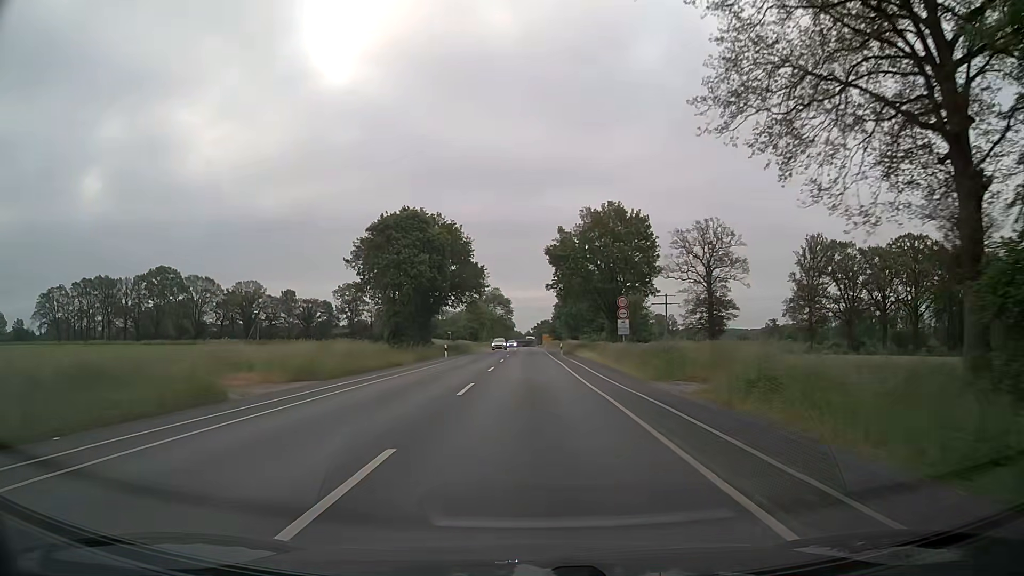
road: secondary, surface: asphalt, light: Day
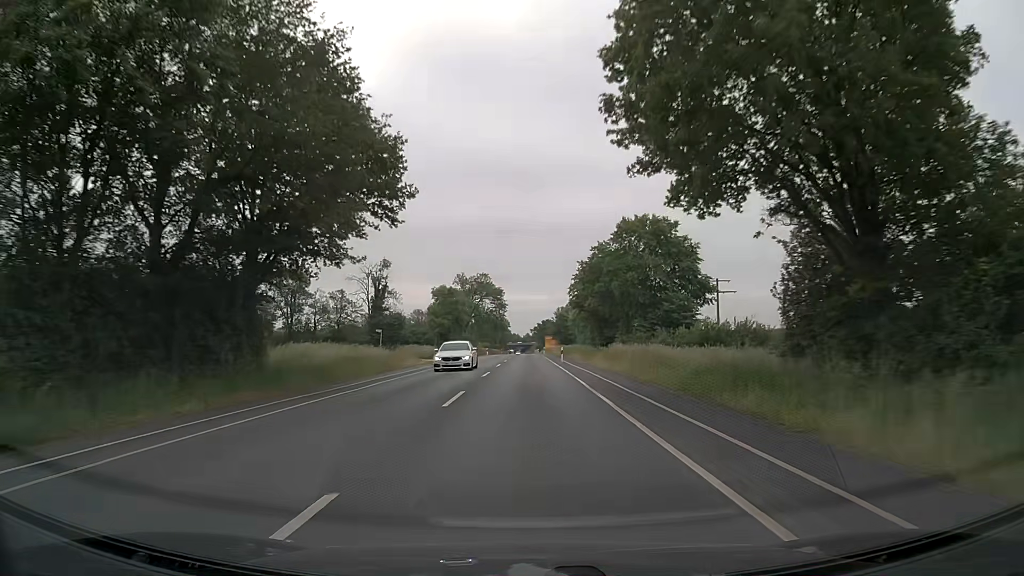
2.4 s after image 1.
(+0.2, +50.8) m; 0°
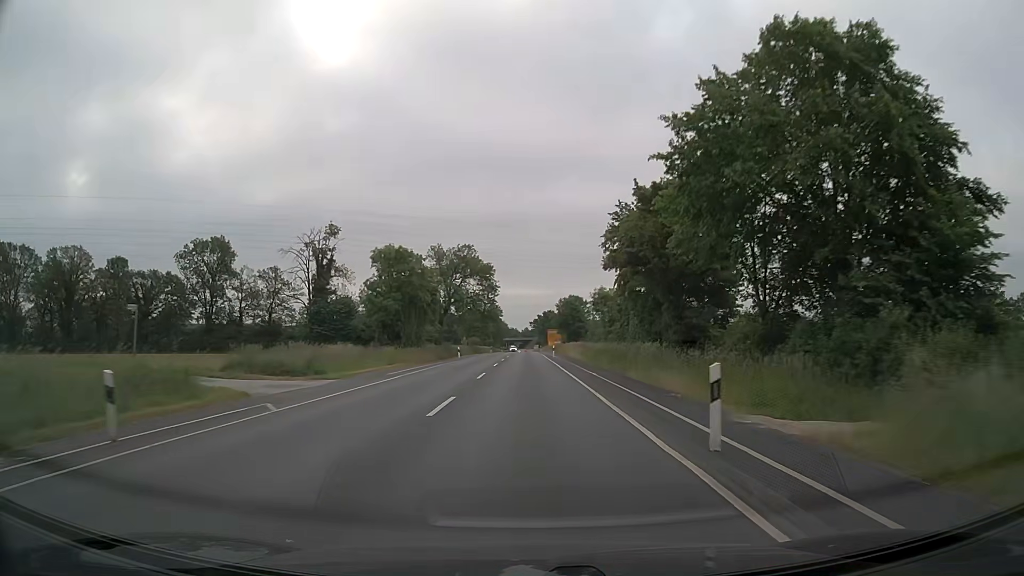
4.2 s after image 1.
(+0.1, +38.1) m; 0°
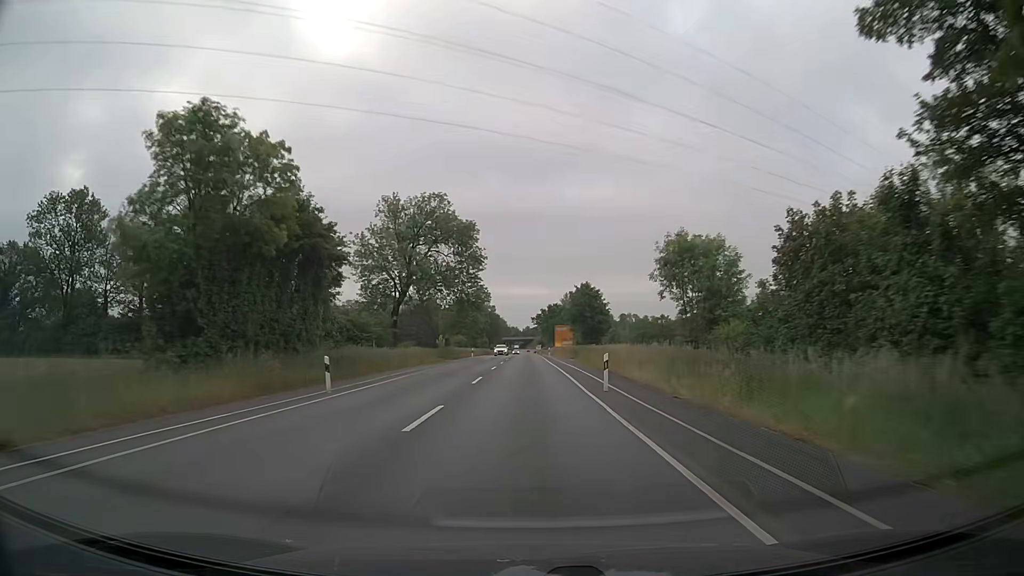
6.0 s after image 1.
(-0.1, +38.2) m; 0°
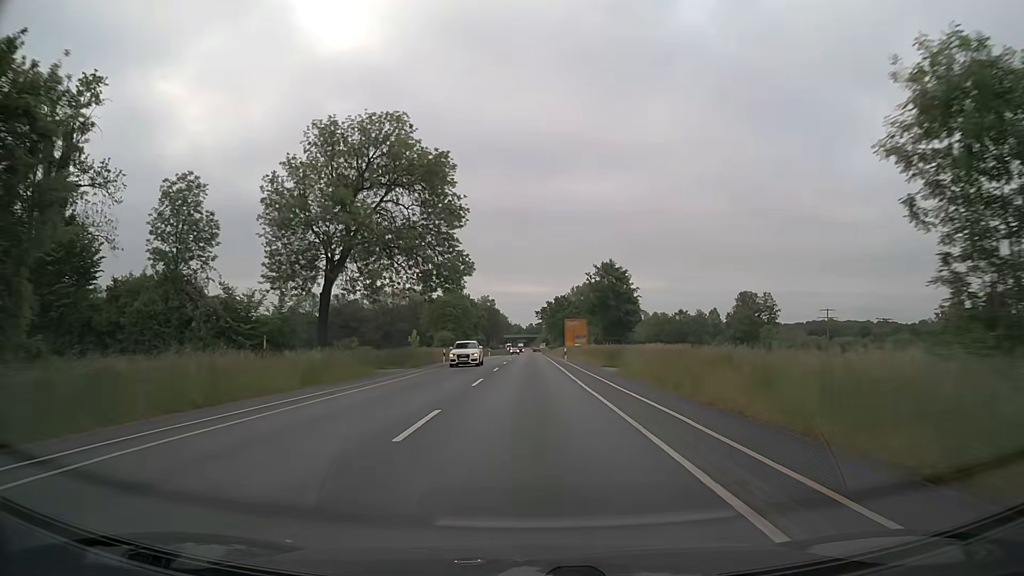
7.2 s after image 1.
(-0.1, +25.5) m; 0°
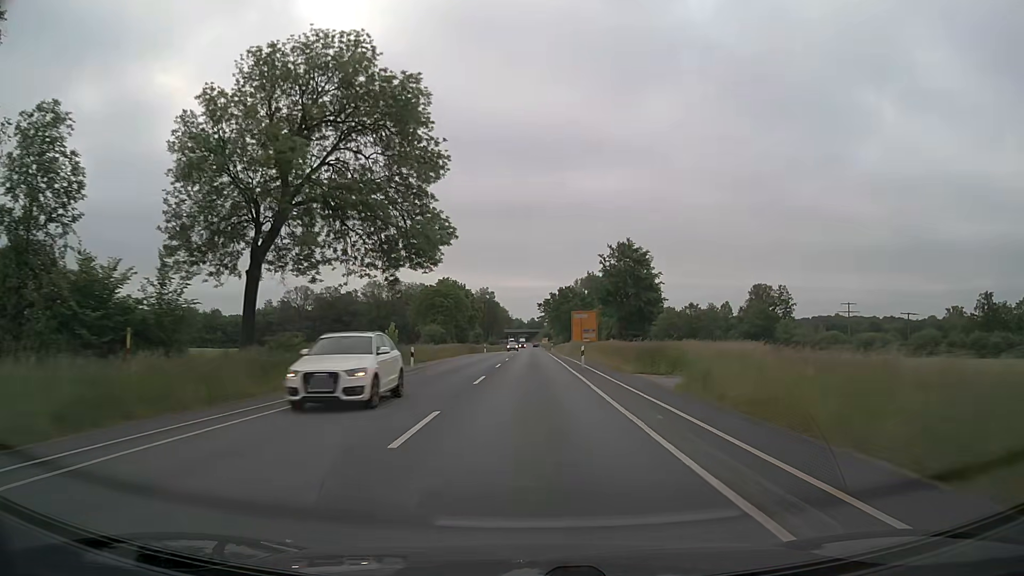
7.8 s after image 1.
(-0.1, +12.8) m; 0°
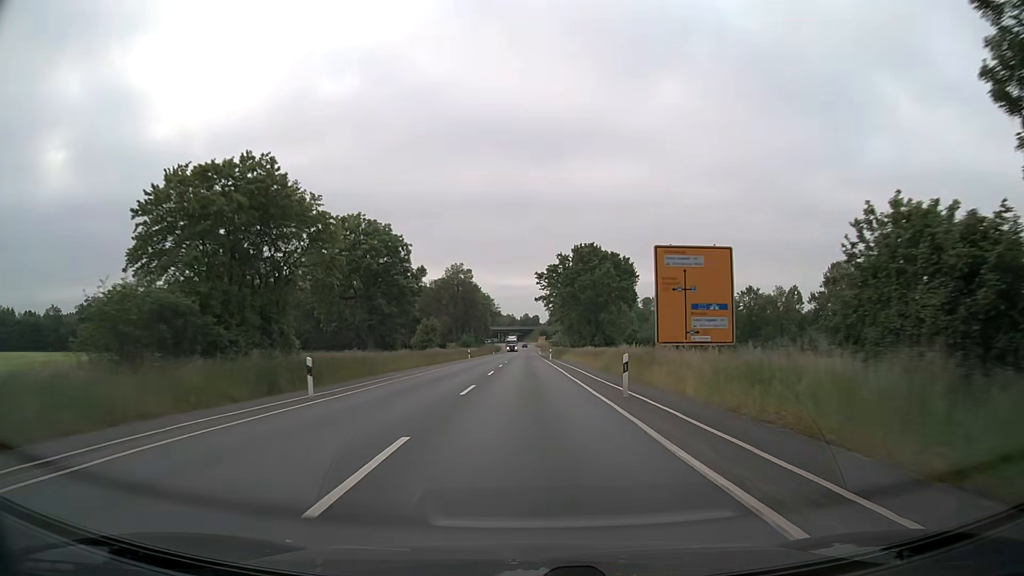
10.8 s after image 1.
(+0.1, +63.9) m; 0°
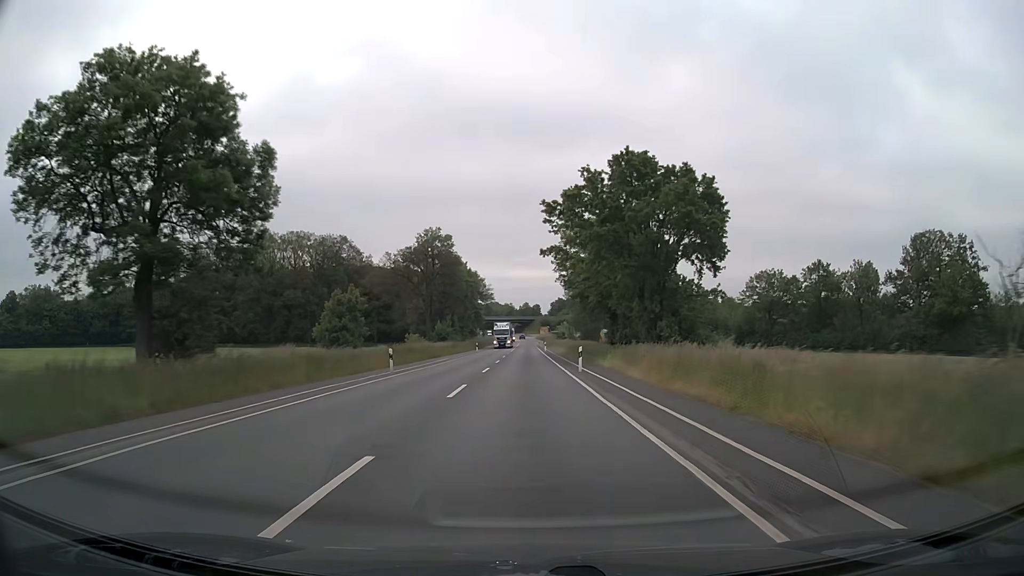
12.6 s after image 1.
(0.0, +38.3) m; 0°
(0, +10) (0, +20) (0, +30) (0, +40) (0, +50) (0, +60) (0, +70) (0, +80) (0, +90) (0, +100) m
